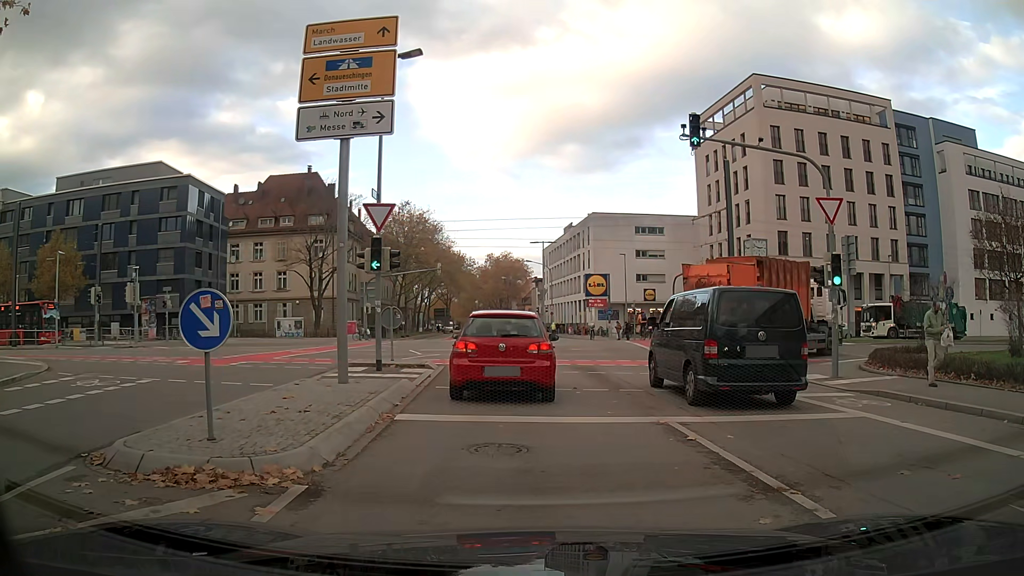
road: tertiary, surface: asphalt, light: Day
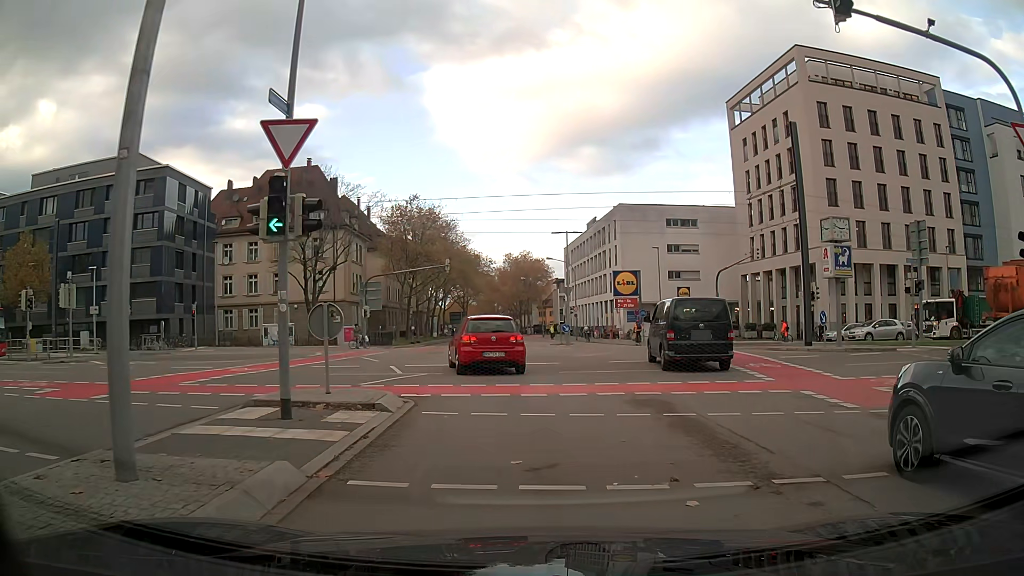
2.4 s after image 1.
(-0.1, +8.1) m; -2°
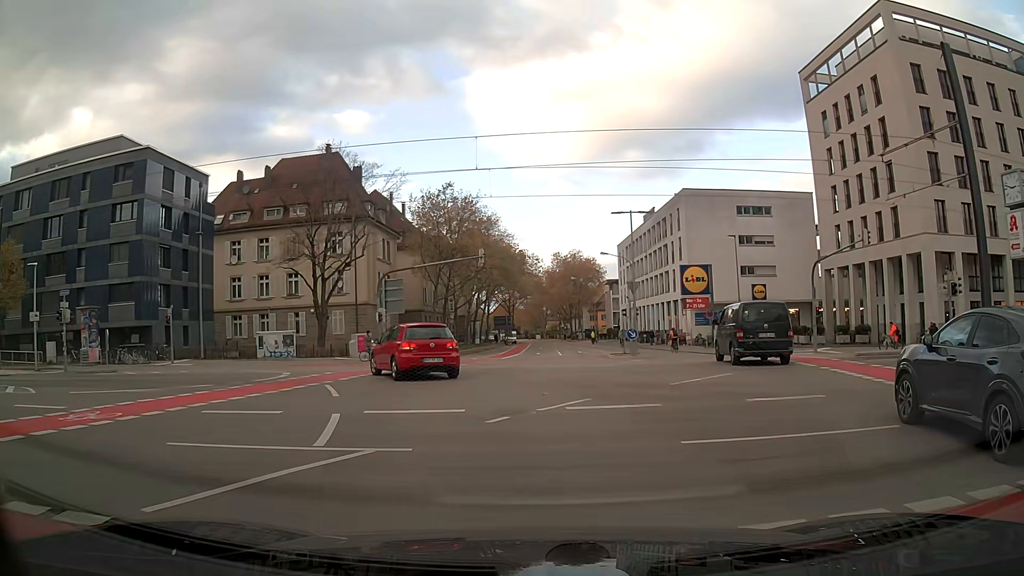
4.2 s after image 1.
(-0.3, +10.3) m; -5°
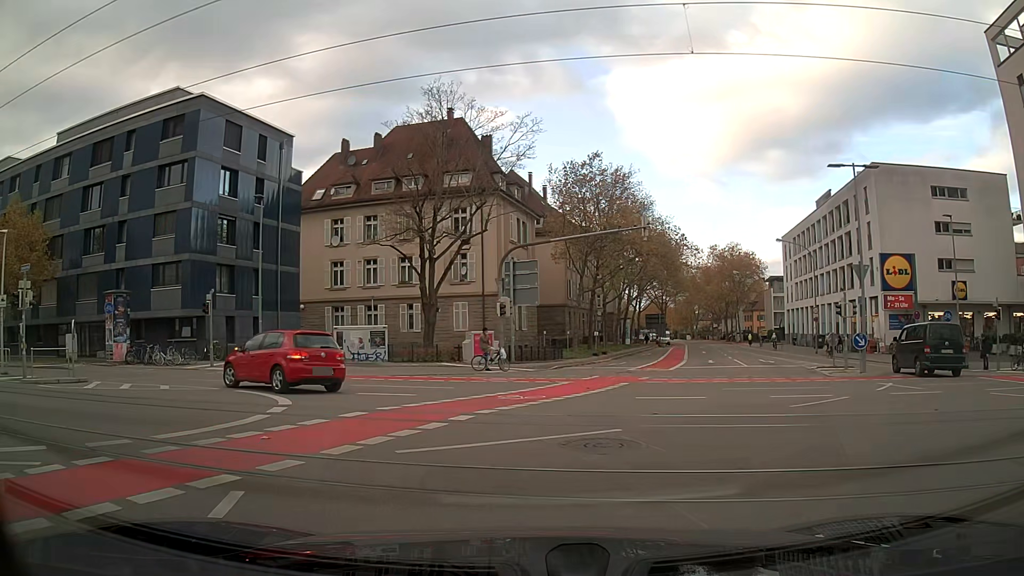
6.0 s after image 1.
(-1.3, +11.7) m; -14°
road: secondary
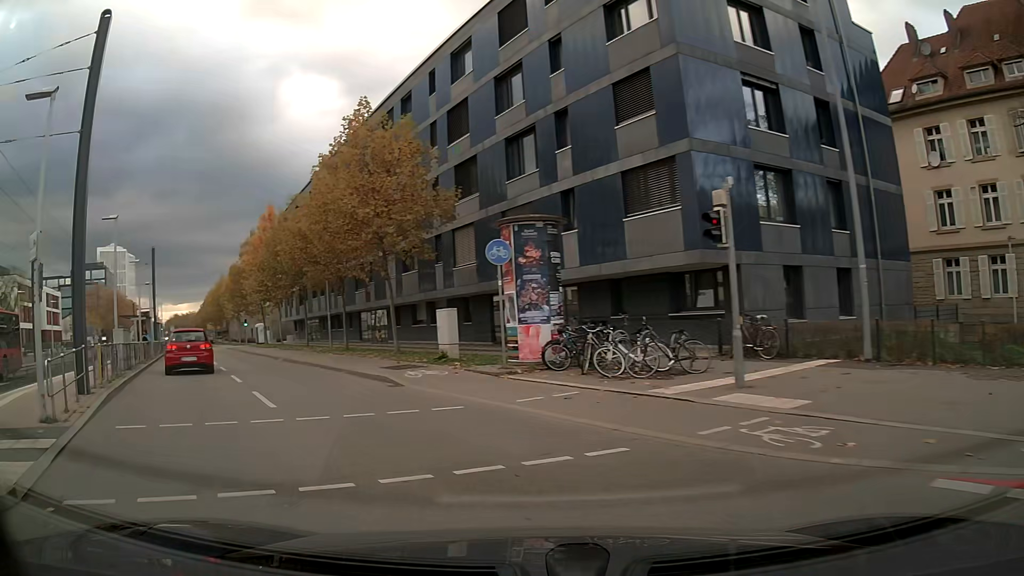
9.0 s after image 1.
(-7.8, +18.1) m; -51°
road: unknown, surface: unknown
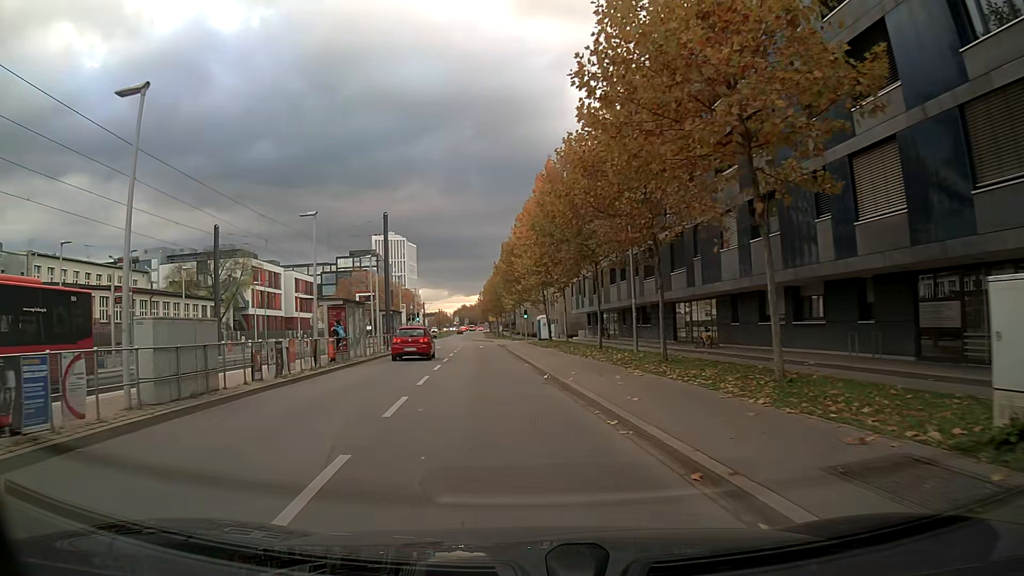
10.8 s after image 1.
(-3.1, +13.9) m; -22°
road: secondary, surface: asphalt
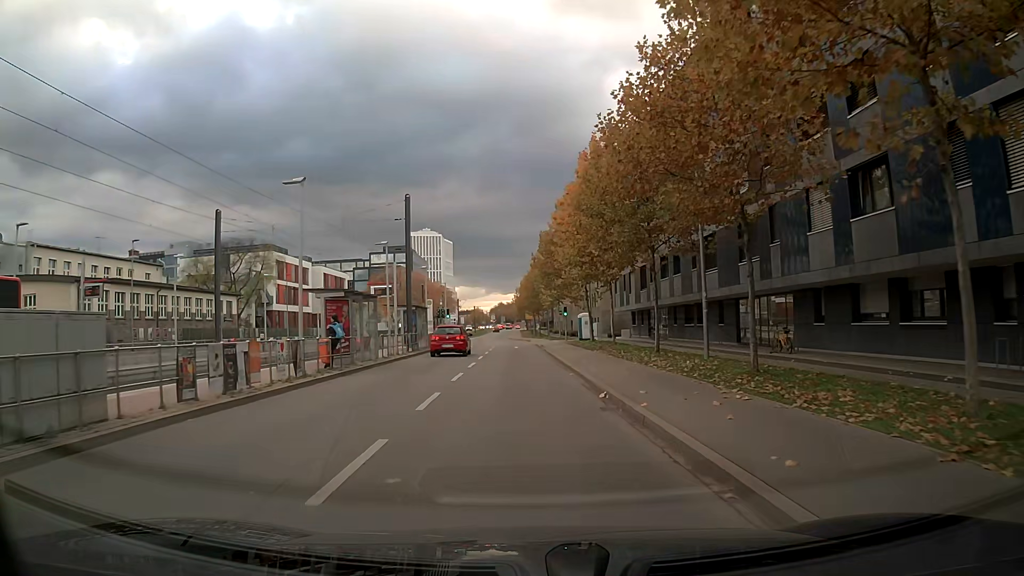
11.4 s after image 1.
(-0.1, +5.3) m; -1°
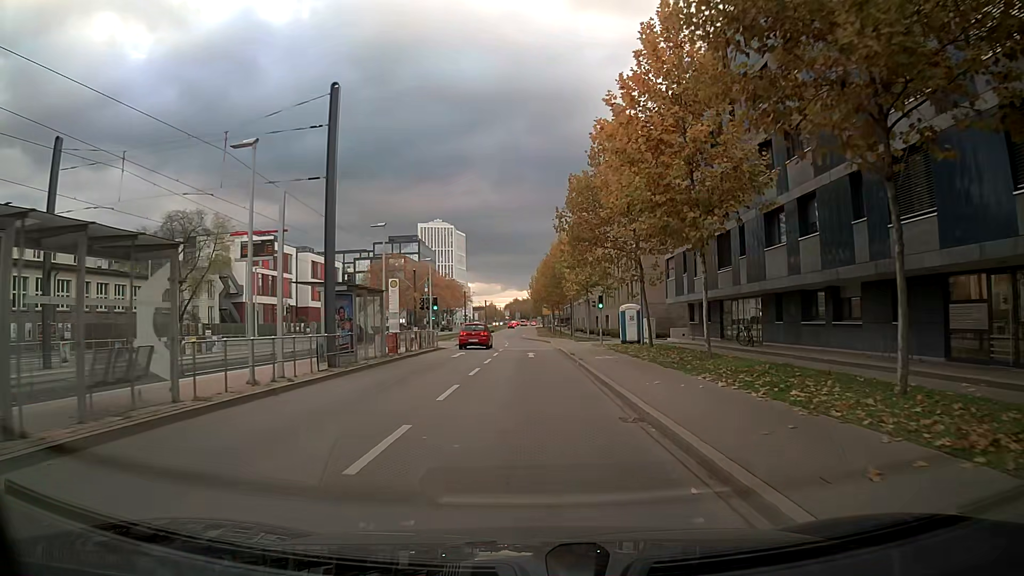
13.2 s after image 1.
(-0.3, +17.3) m; -1°
